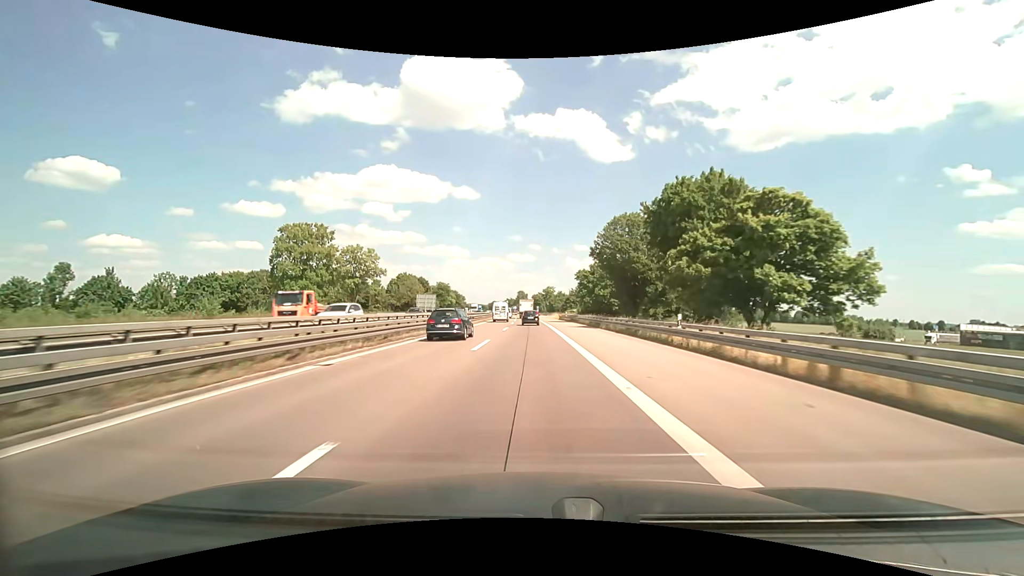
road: motorway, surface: asphalt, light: Day
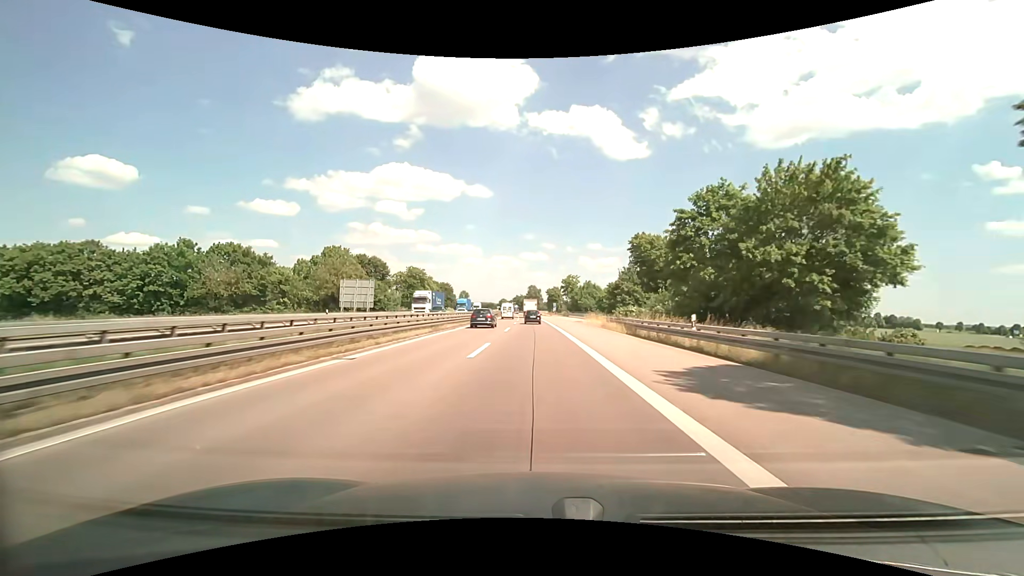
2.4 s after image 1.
(-0.8, +57.3) m; -2°
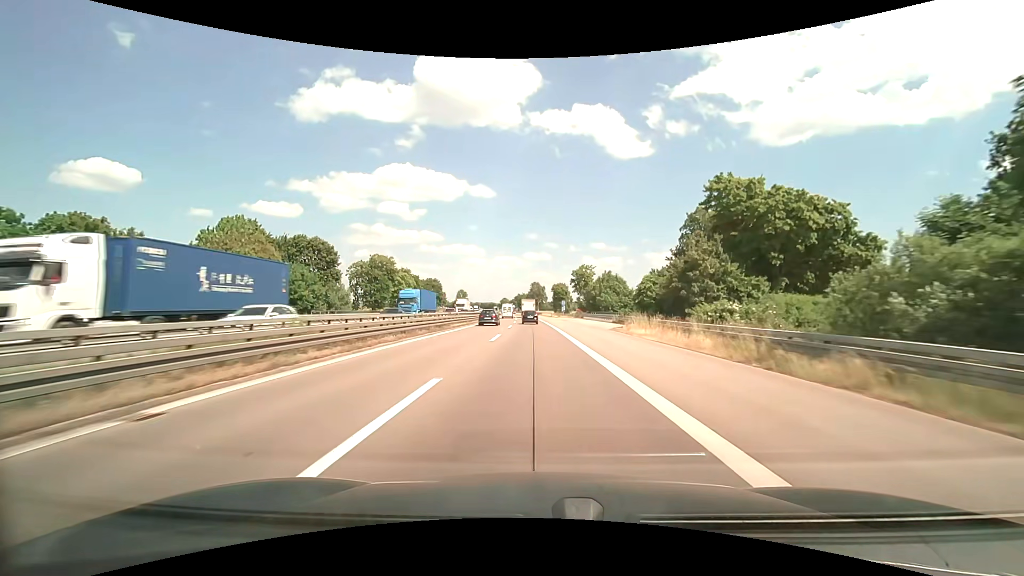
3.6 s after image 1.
(0.0, +28.7) m; 0°
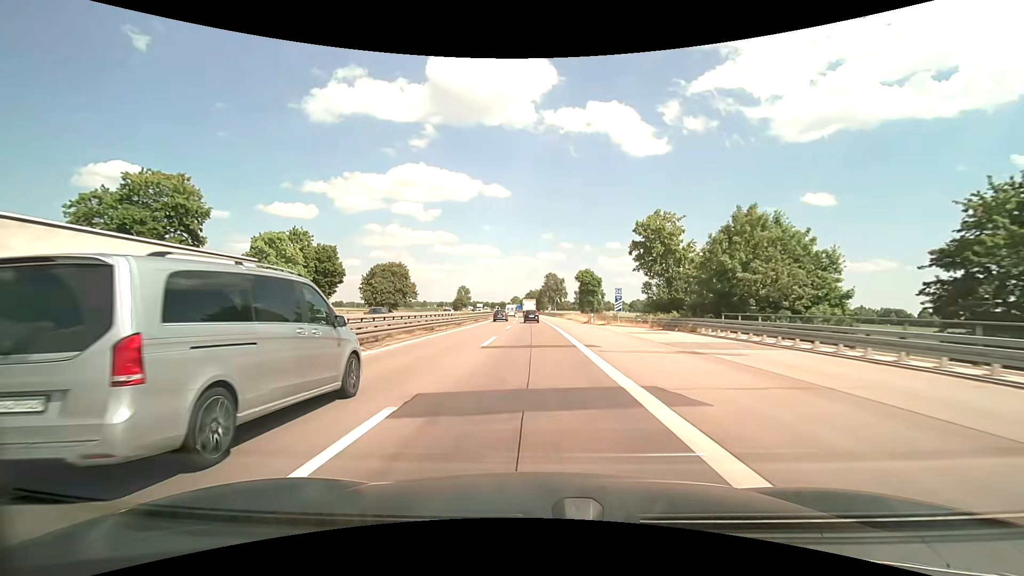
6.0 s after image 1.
(-0.4, +57.2) m; -1°
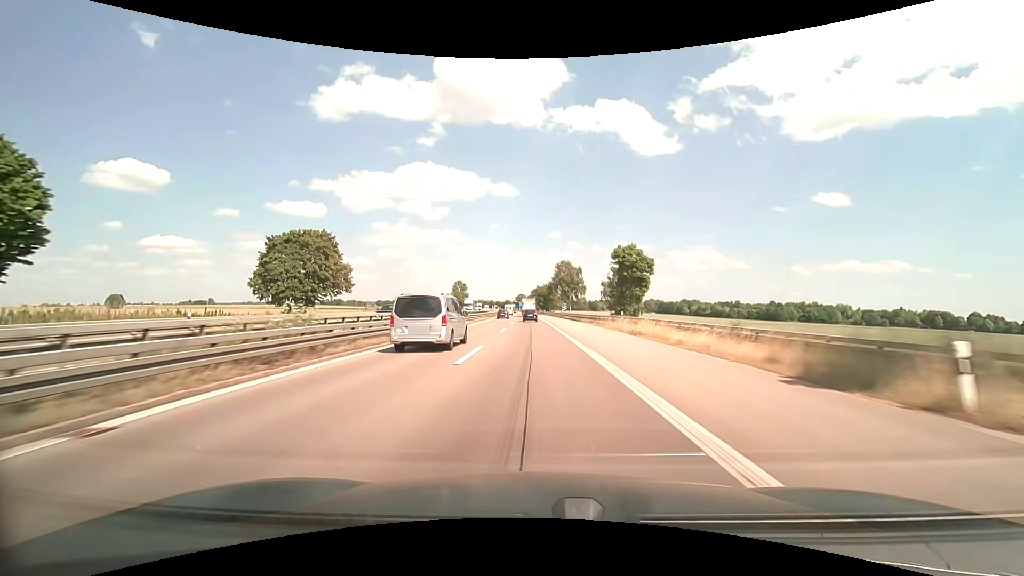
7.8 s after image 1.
(-0.5, +42.8) m; -1°
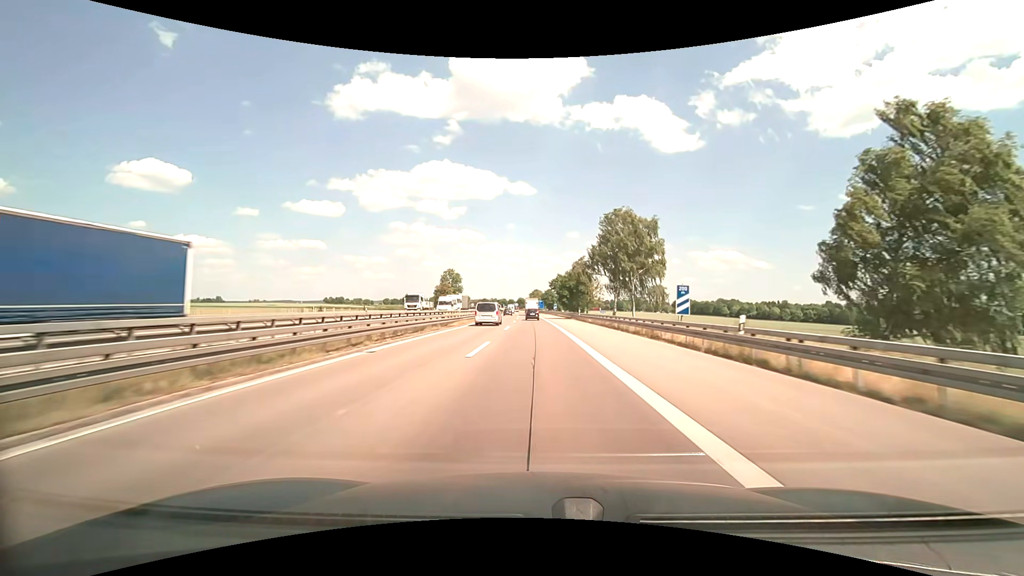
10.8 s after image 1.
(-0.9, +71.0) m; -2°
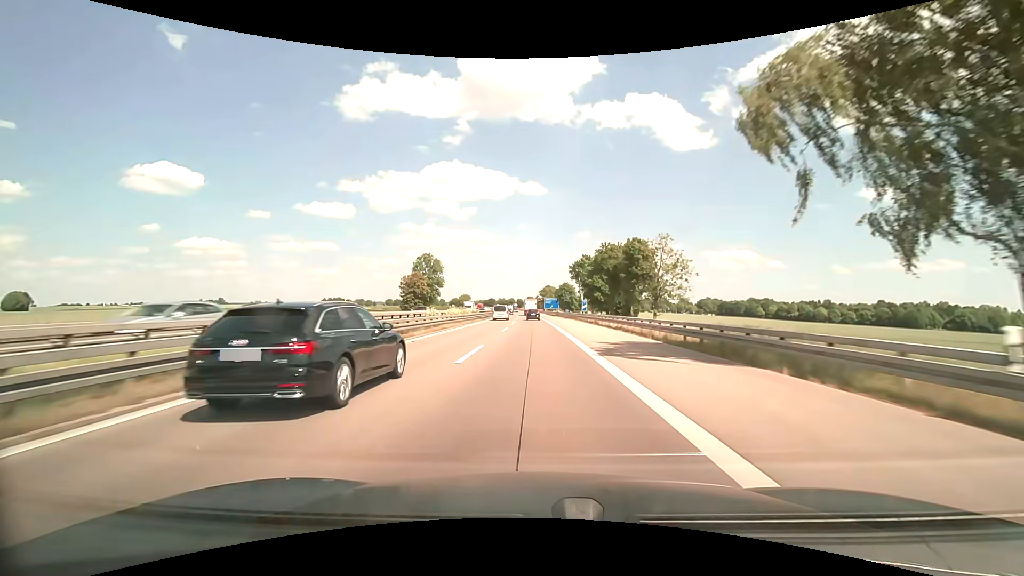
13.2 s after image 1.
(-0.4, +55.7) m; -1°
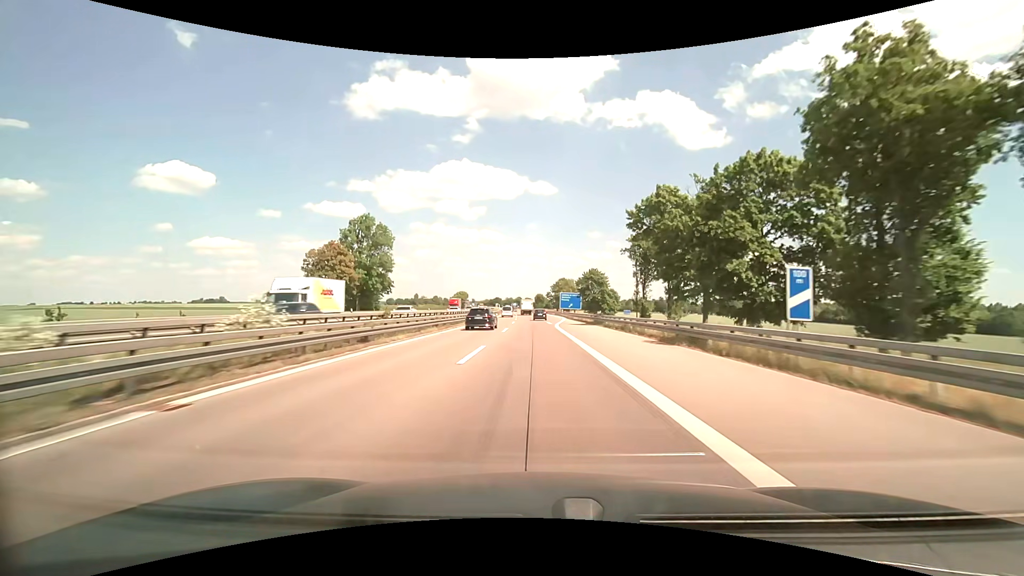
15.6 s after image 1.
(-0.7, +54.5) m; -1°
(0, +10) (0, +20) (0, +30) (0, +40) (0, +50) (+1, +60) (+1, +70) (+1, +80) (+1, +90) (+1, +100) m
